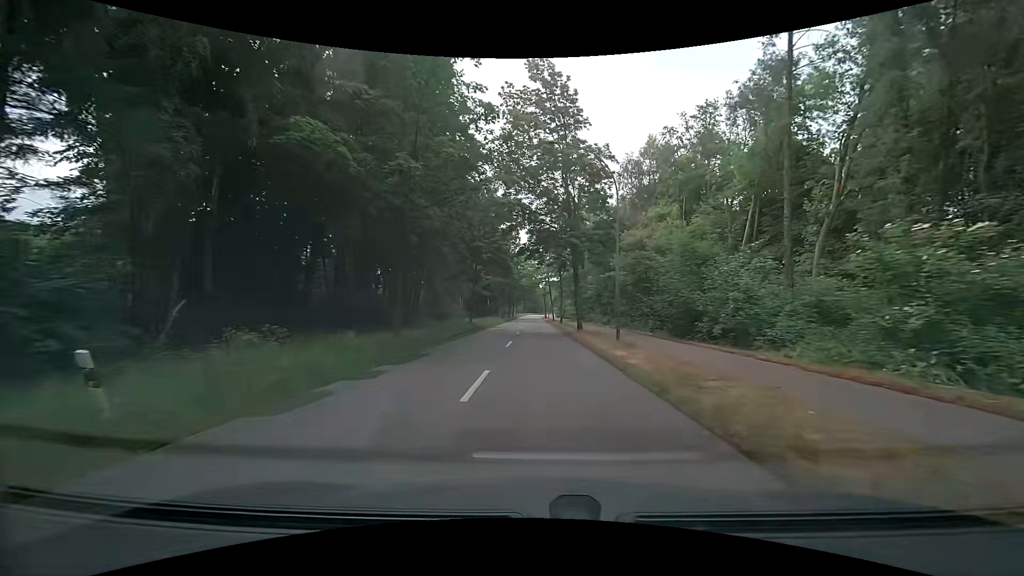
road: secondary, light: Day
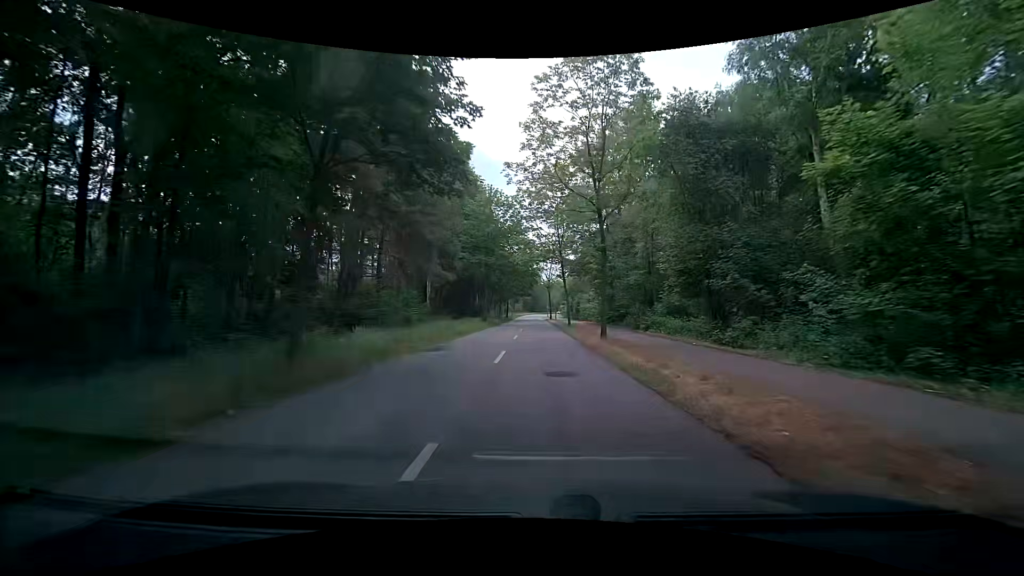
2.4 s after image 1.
(+0.4, +30.3) m; 0°
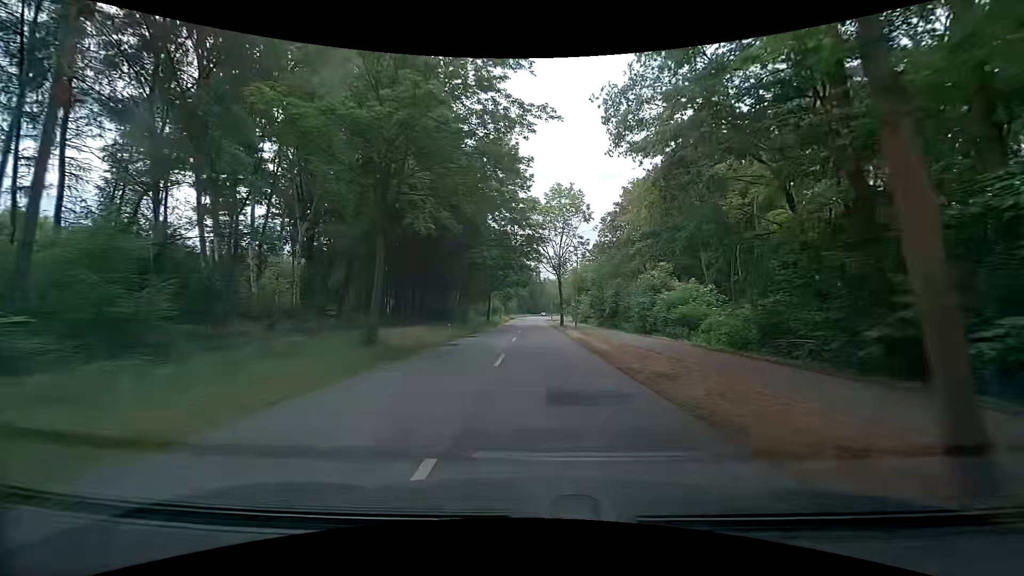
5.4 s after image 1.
(+0.3, +36.6) m; +1°
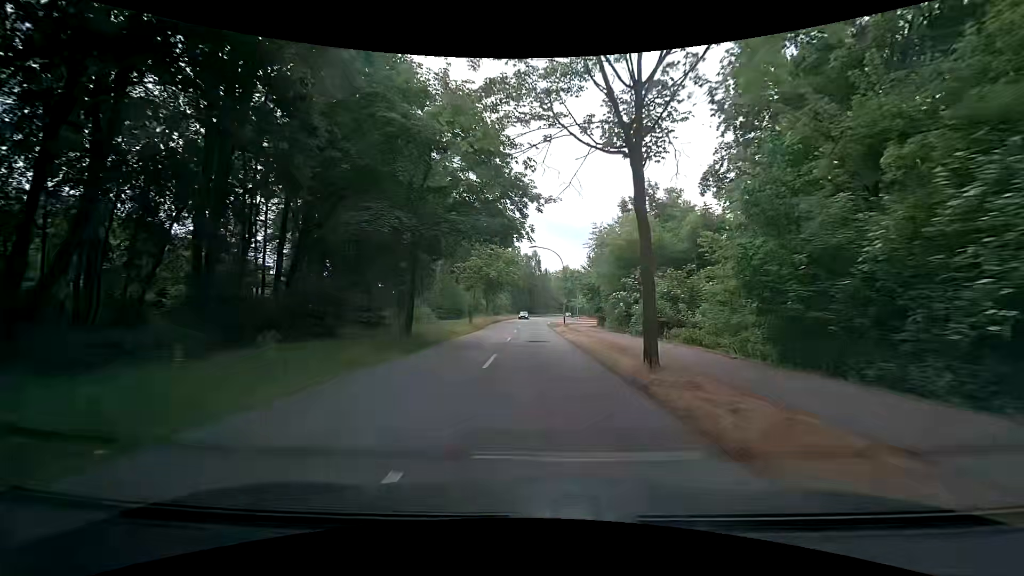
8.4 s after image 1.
(+0.2, +36.5) m; -1°
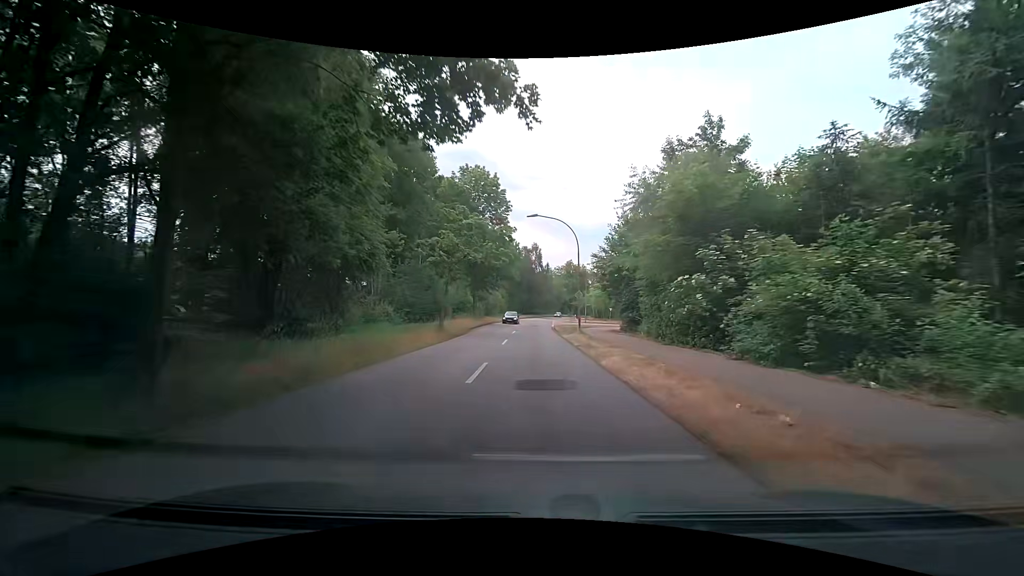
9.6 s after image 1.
(+0.1, +14.7) m; +1°
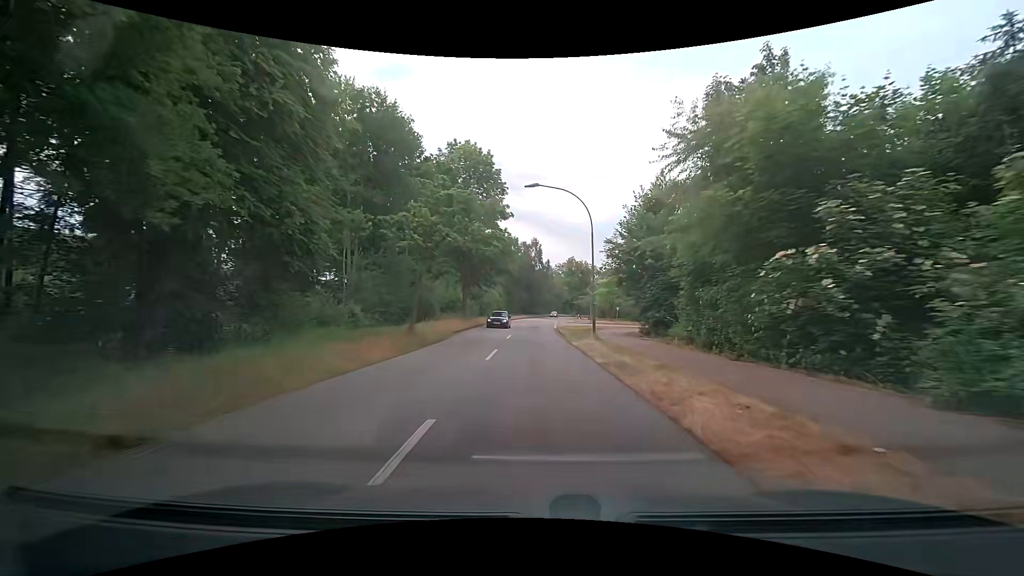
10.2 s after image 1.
(0.0, +7.3) m; 0°
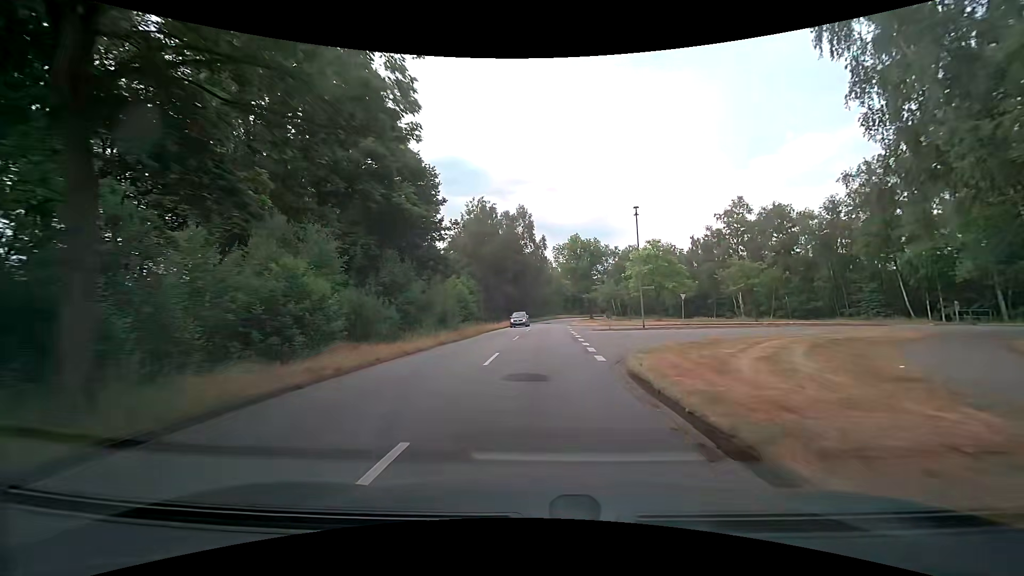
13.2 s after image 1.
(+0.4, +36.9) m; +1°
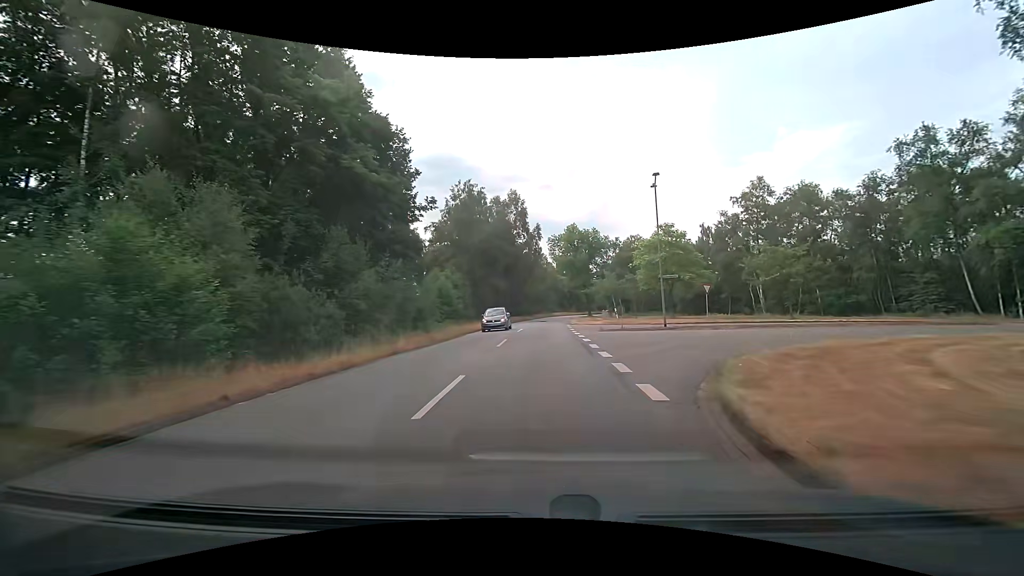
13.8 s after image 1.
(+0.1, +7.4) m; +1°
(0, +10) (0, +20) (+1, +30) (+1, +40) (+1, +50) (+2, +60) (+3, +70) (+4, +80) (+5, +90) (+7, +100) m
